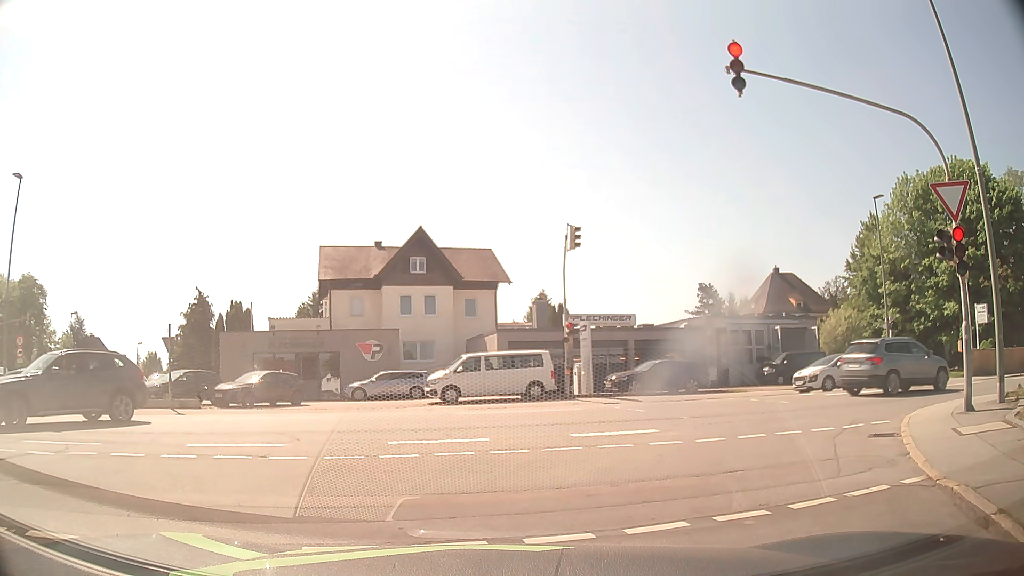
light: Day
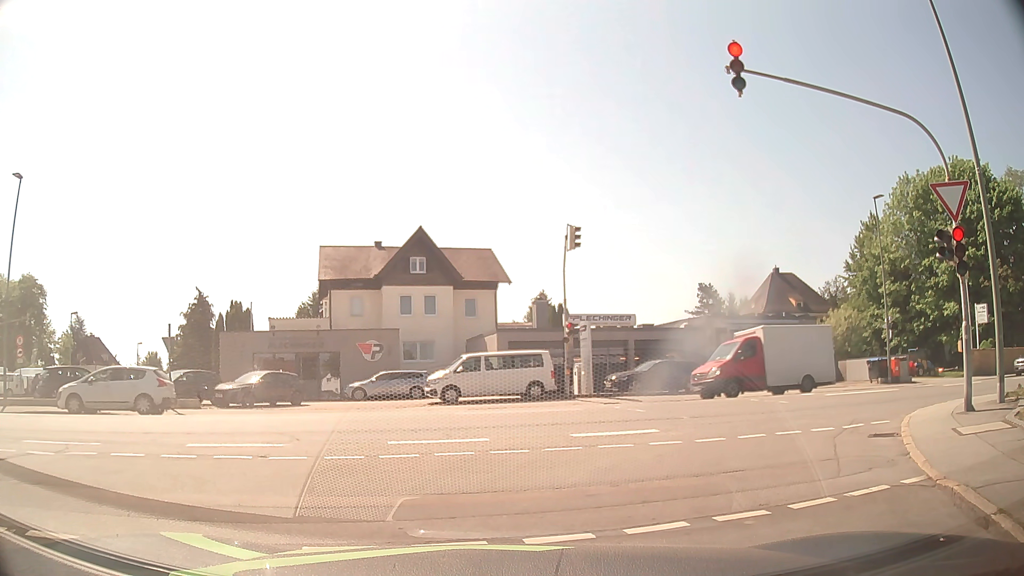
(0.0, 0.0) m; 0°
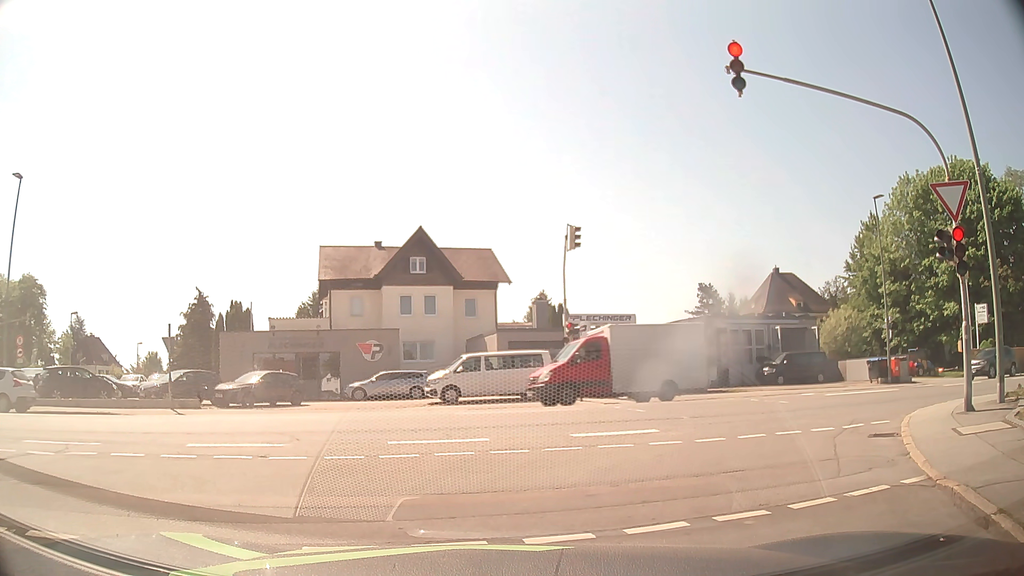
(0.0, 0.0) m; 0°
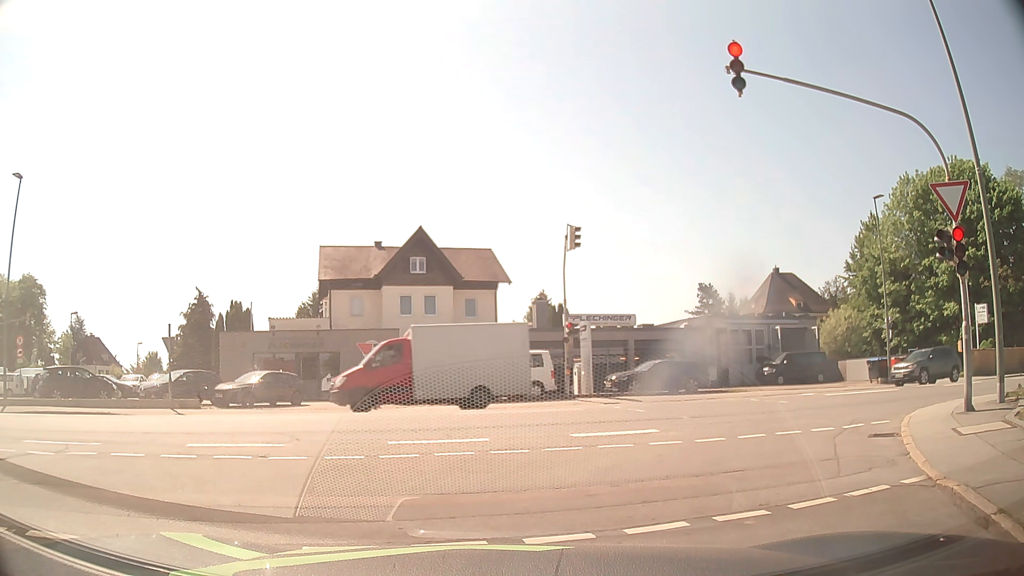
(0.0, 0.0) m; 0°
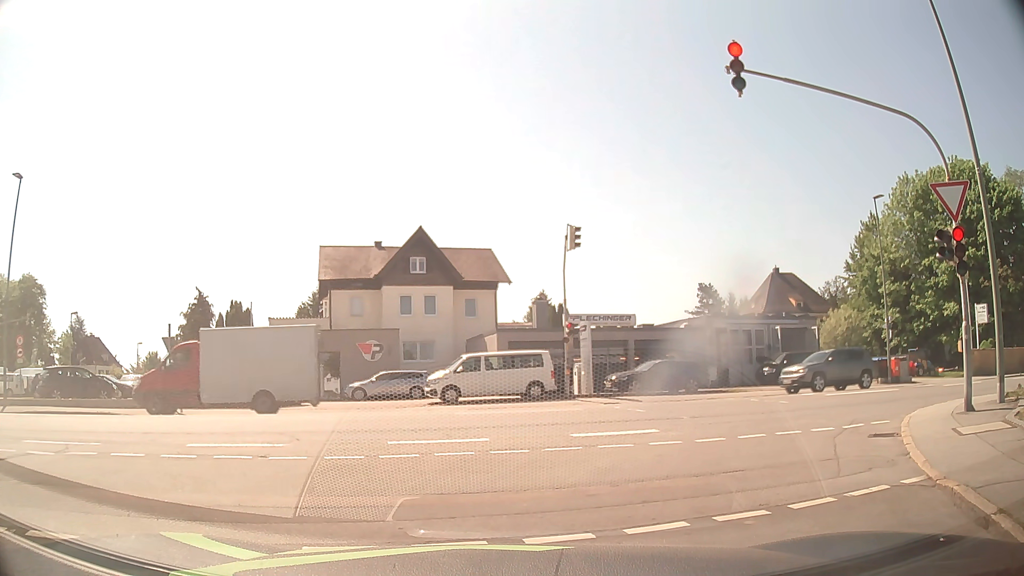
(0.0, 0.0) m; 0°
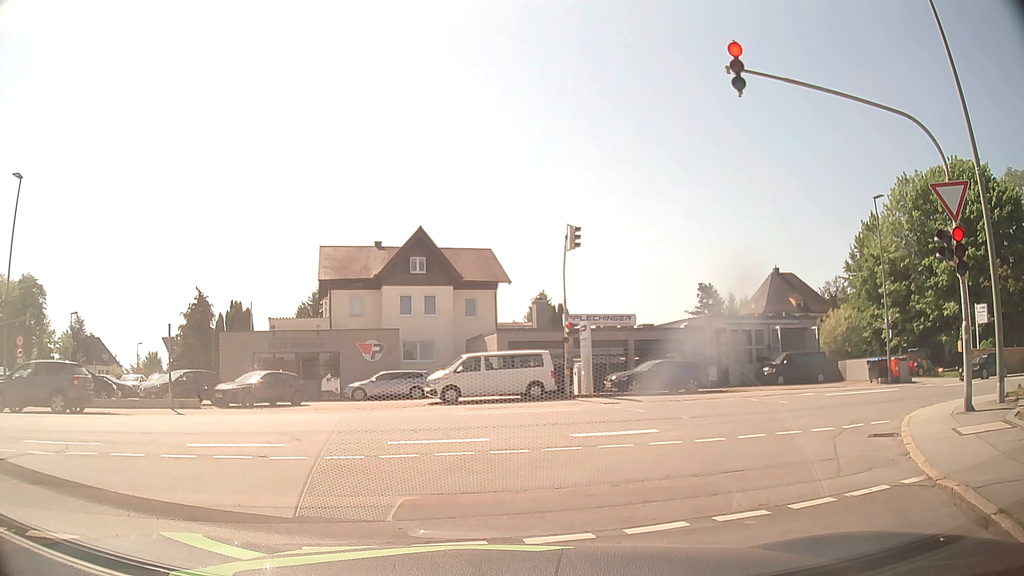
(0.0, 0.0) m; 0°
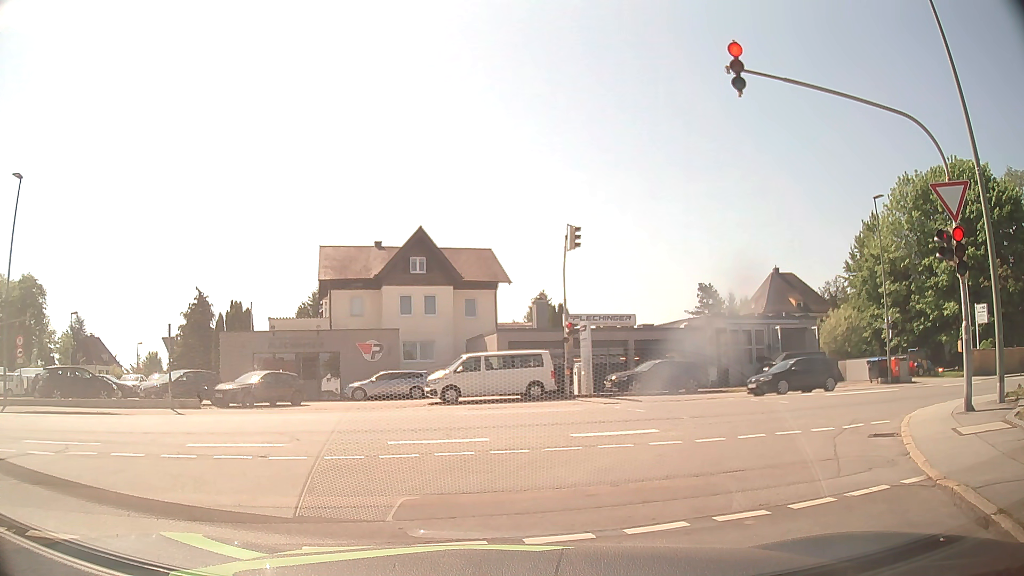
(0.0, 0.0) m; 0°
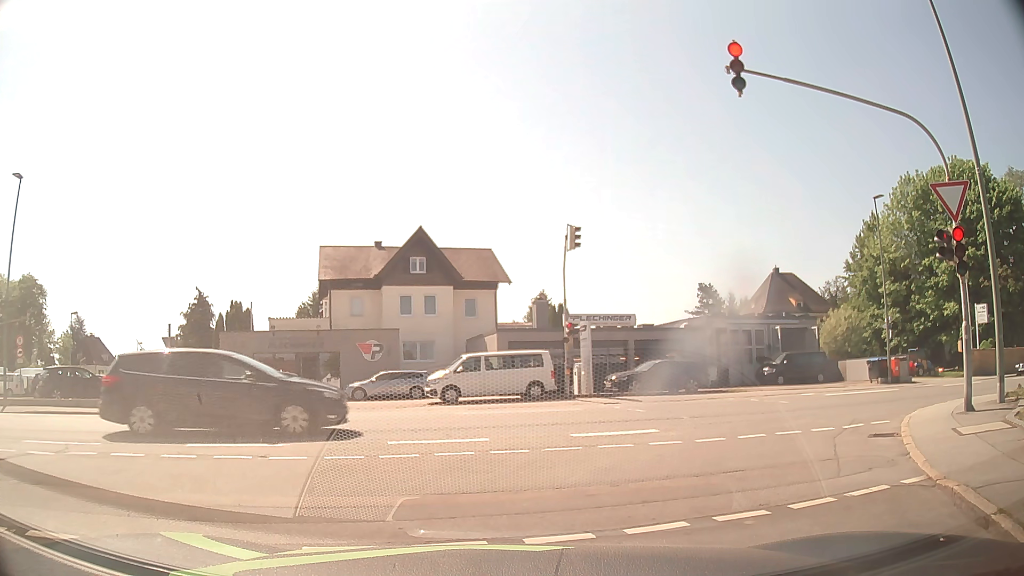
(0.0, 0.0) m; 0°
